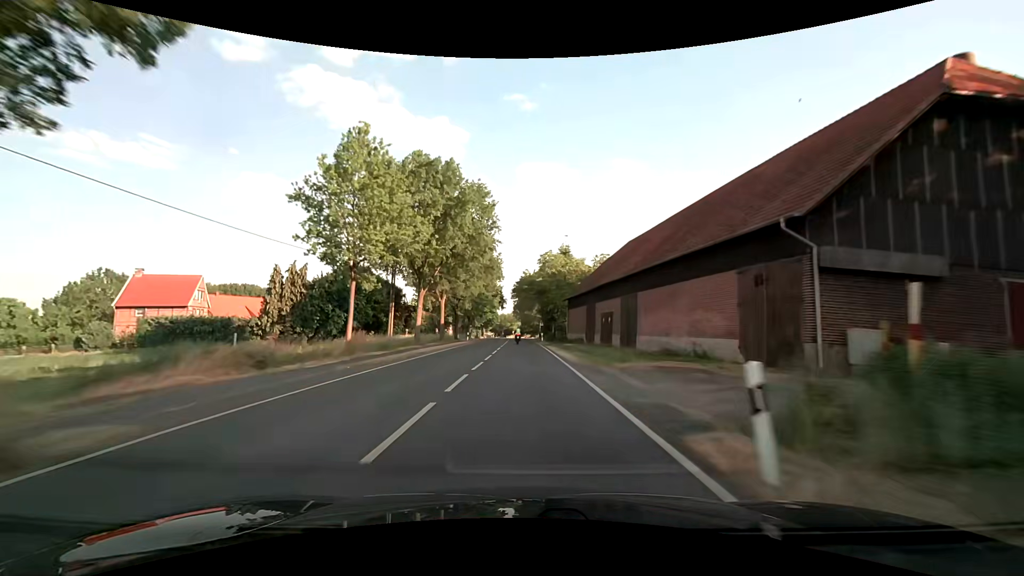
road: secondary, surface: asphalt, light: Day
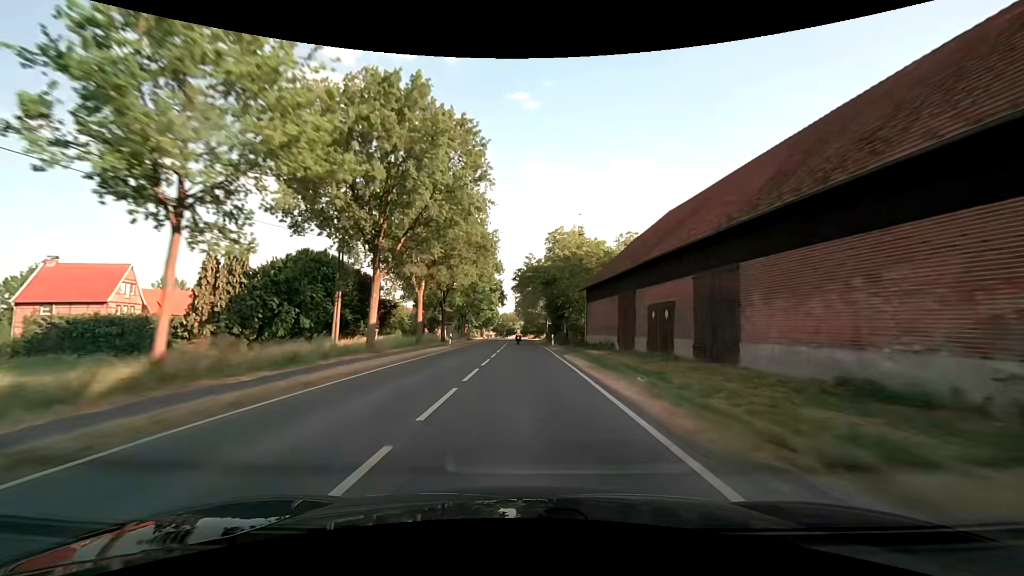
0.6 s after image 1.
(-0.1, +14.4) m; -1°
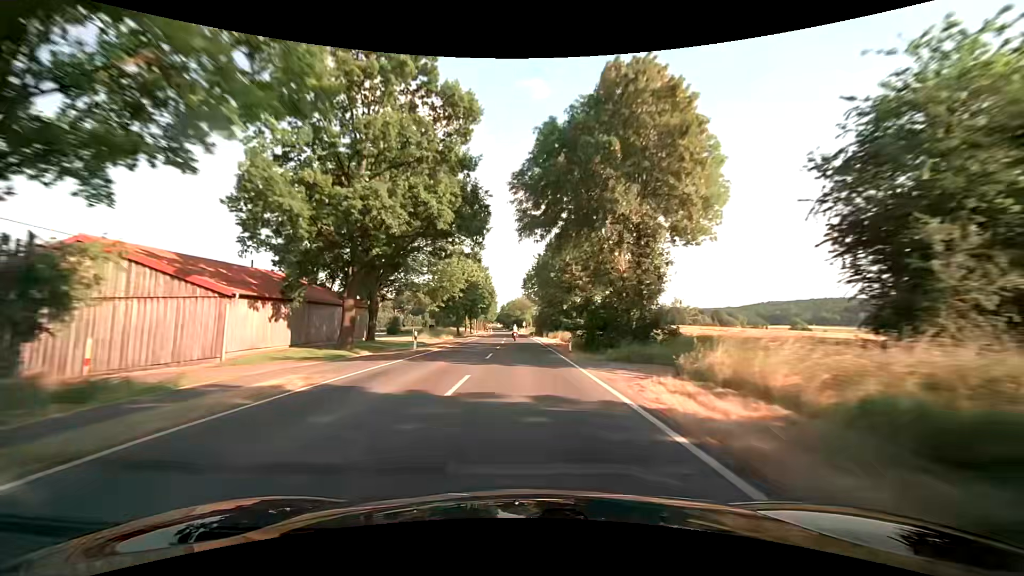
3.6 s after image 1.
(-0.6, +76.2) m; -1°
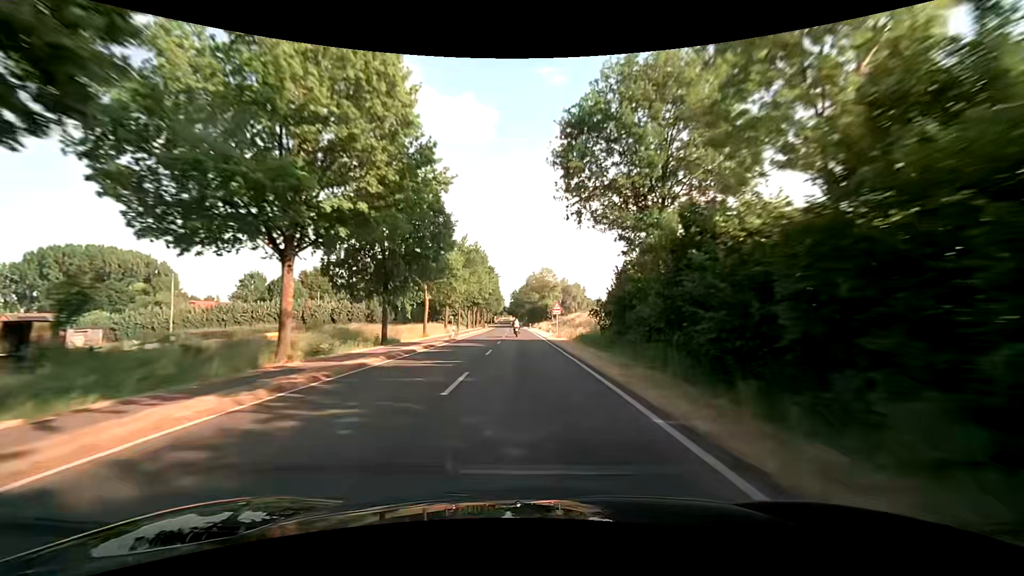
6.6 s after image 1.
(-1.4, +78.7) m; -2°
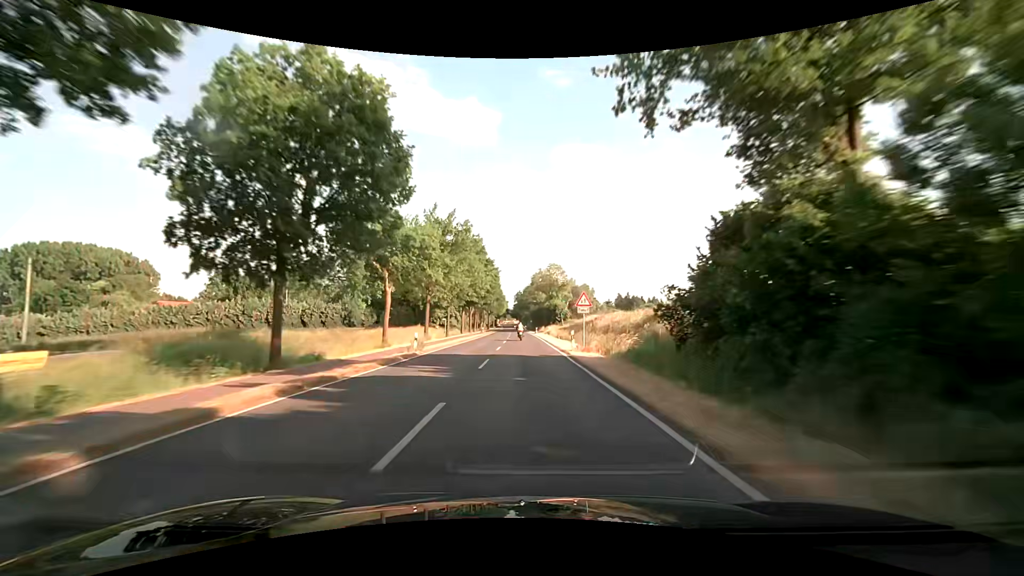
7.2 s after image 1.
(-0.1, +15.7) m; 0°
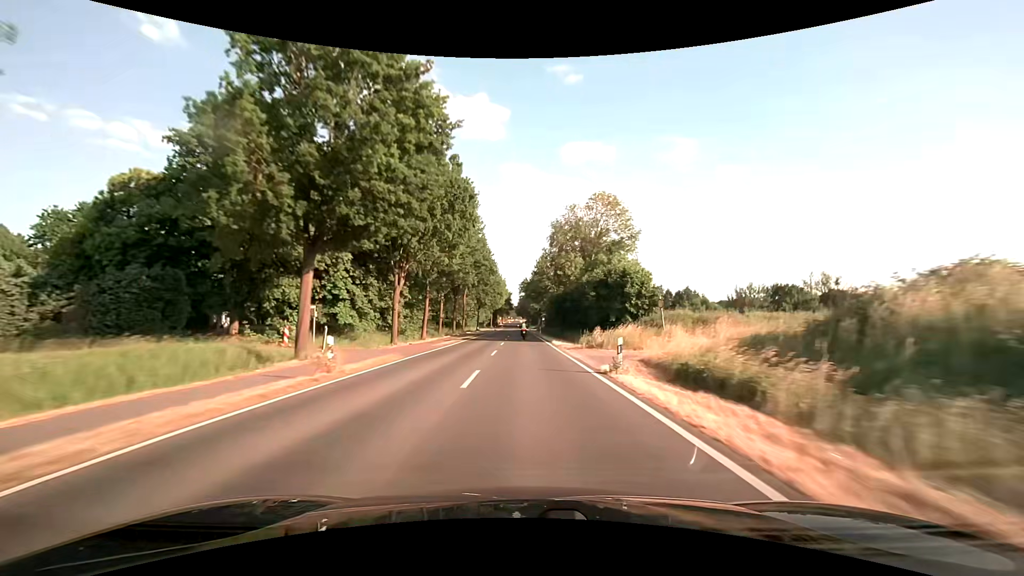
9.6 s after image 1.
(-0.8, +61.3) m; -1°
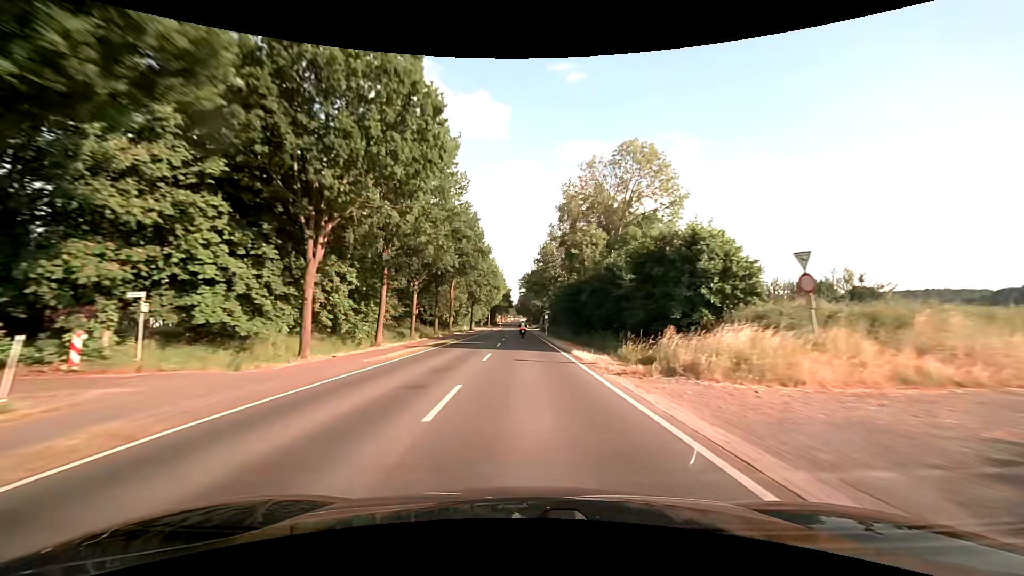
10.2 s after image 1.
(0.0, +14.9) m; 0°
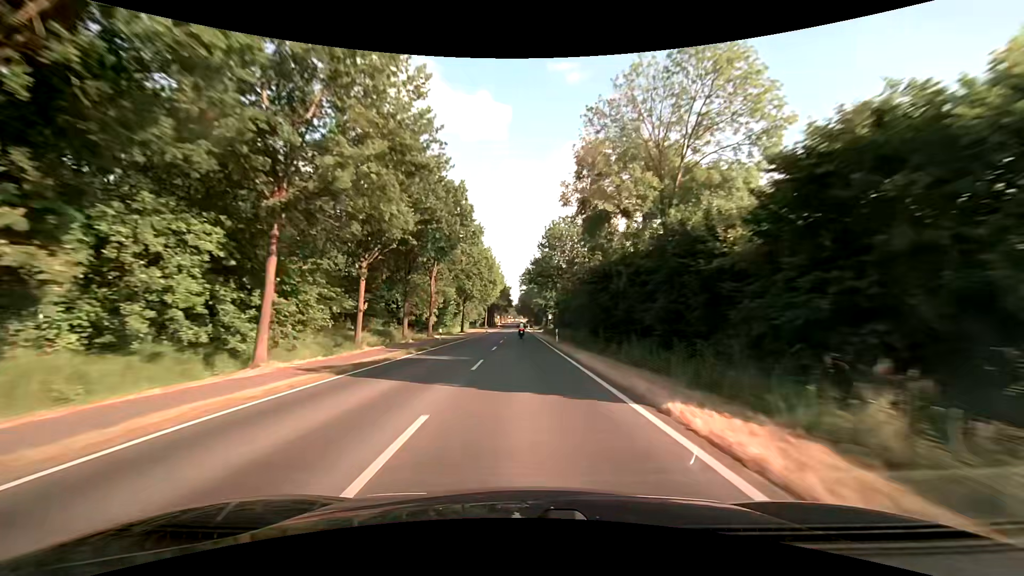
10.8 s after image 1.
(0.0, +14.7) m; 0°
(0, +10) (0, +20) (0, +30) (0, +40) (0, +50) (0, +60) (-1, +70) (-1, +80) (-1, +90) (-1, +100) m
